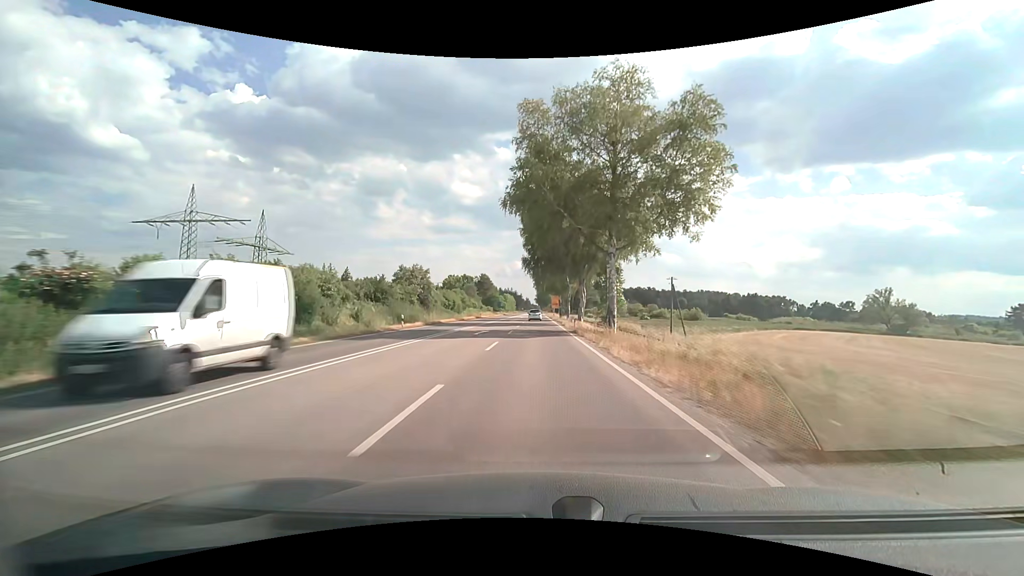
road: trunk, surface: asphalt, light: Day
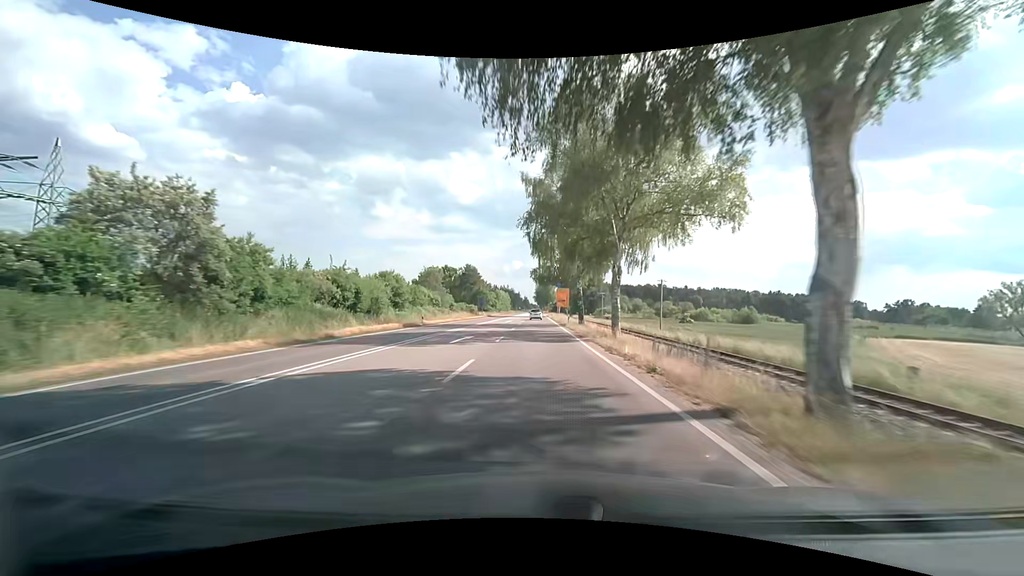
(+0.2, +43.5) m; 0°
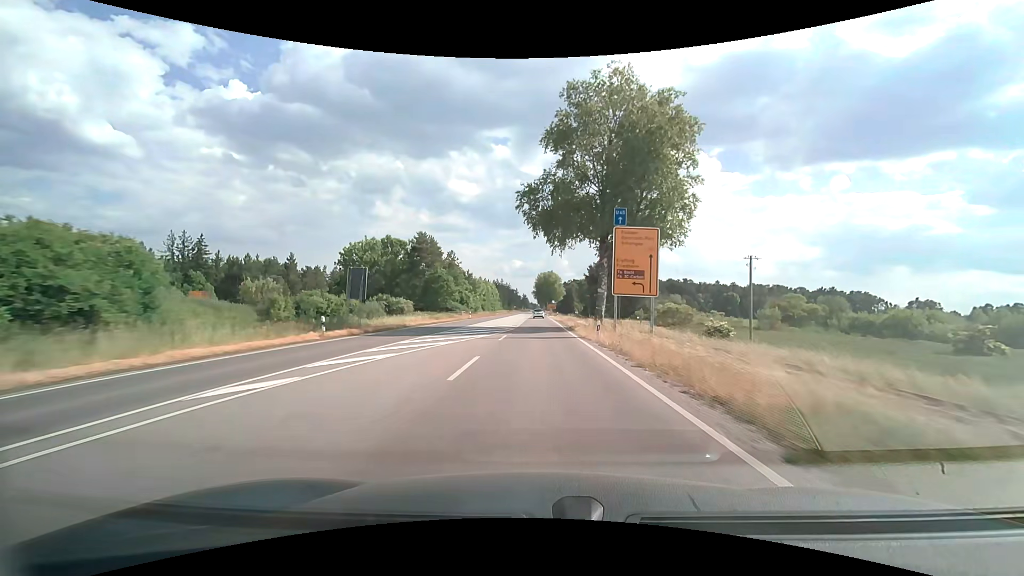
(+0.1, +71.2) m; 0°
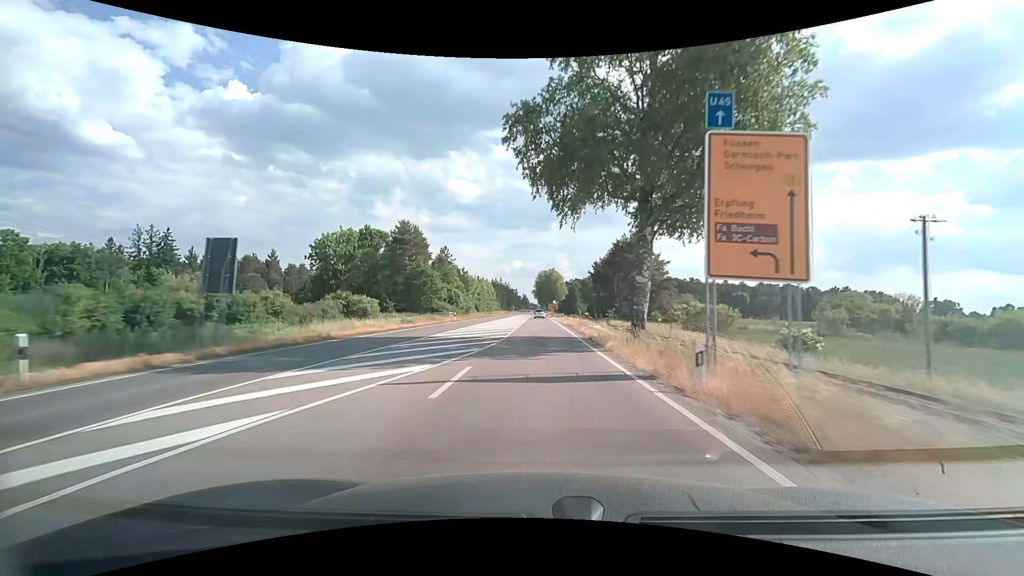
(0.0, +14.0) m; 0°
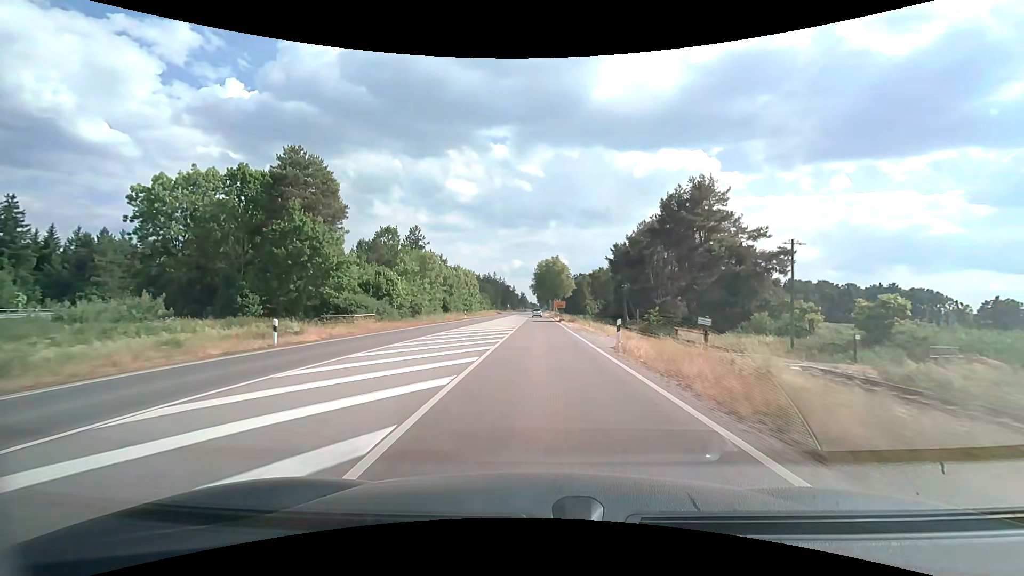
(0.0, +41.0) m; 0°
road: primary
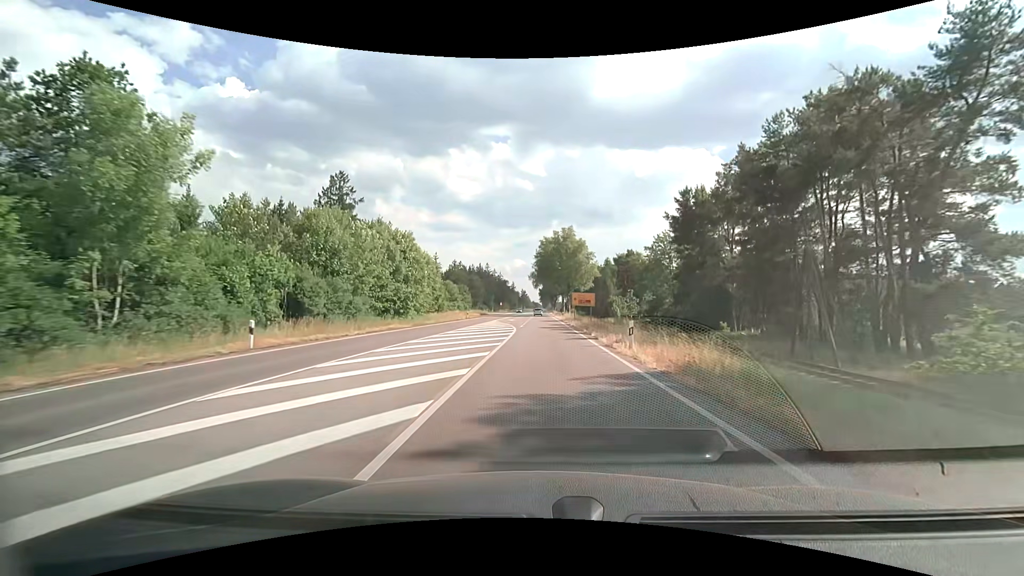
(0.0, +51.7) m; 0°
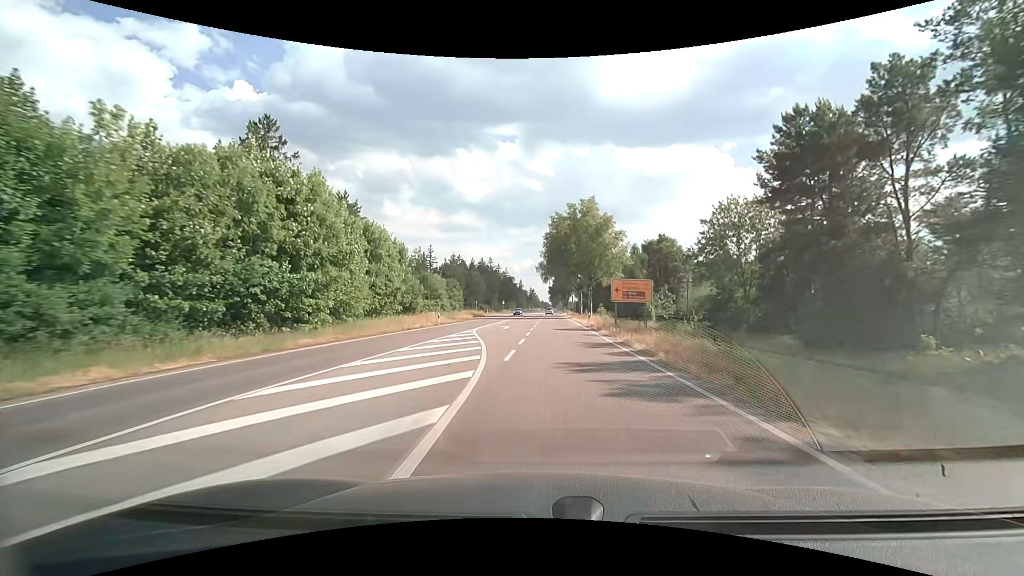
(-0.1, +24.5) m; -1°
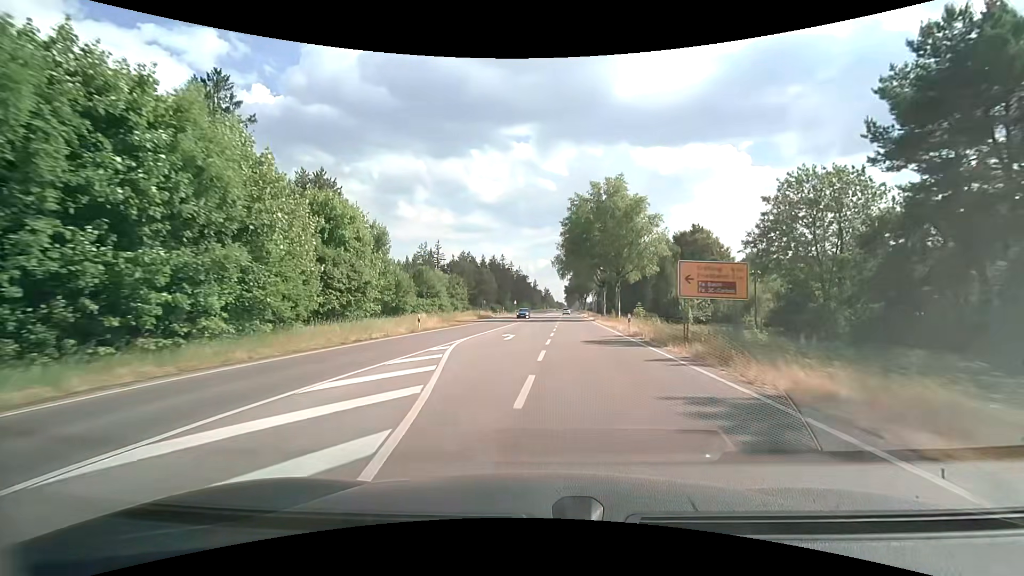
(-0.1, +11.9) m; -2°
(0, +10) (0, +20) (0, +30) (0, +40) (0, +50) (+1, +60) (+1, +70) (+2, +80) (+2, +90) (0, +100) m
